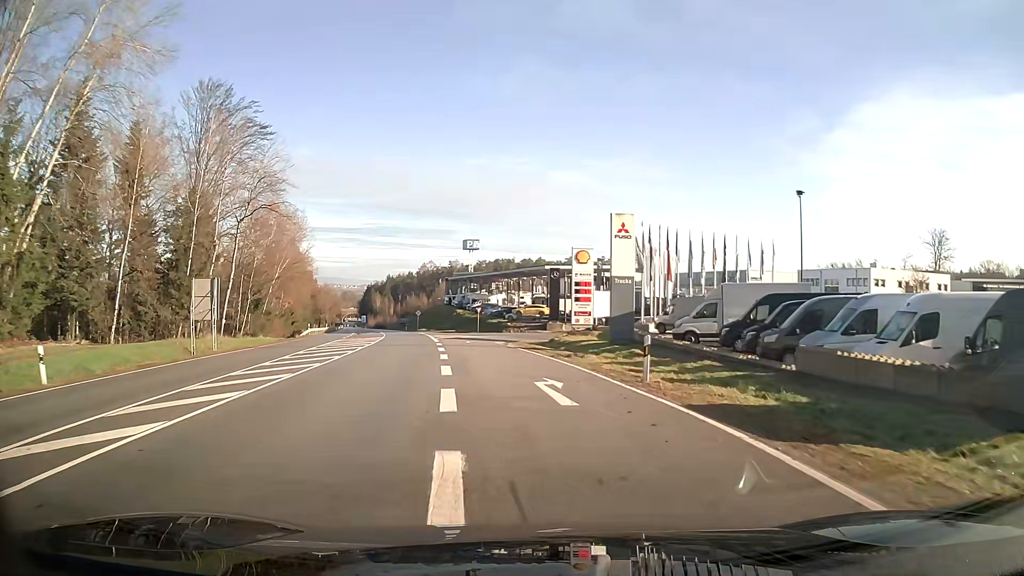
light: Day
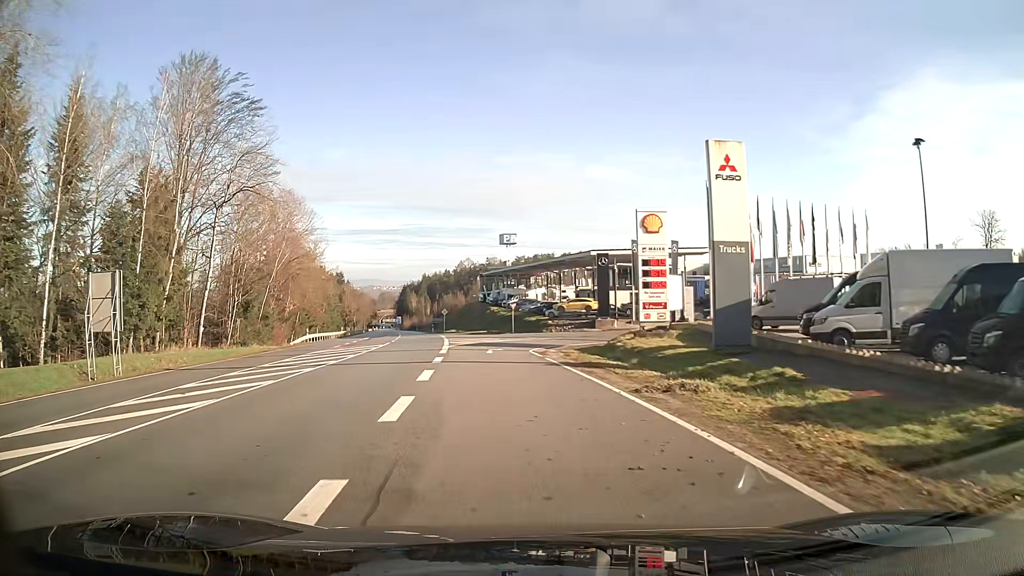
(-0.5, +12.8) m; -4°
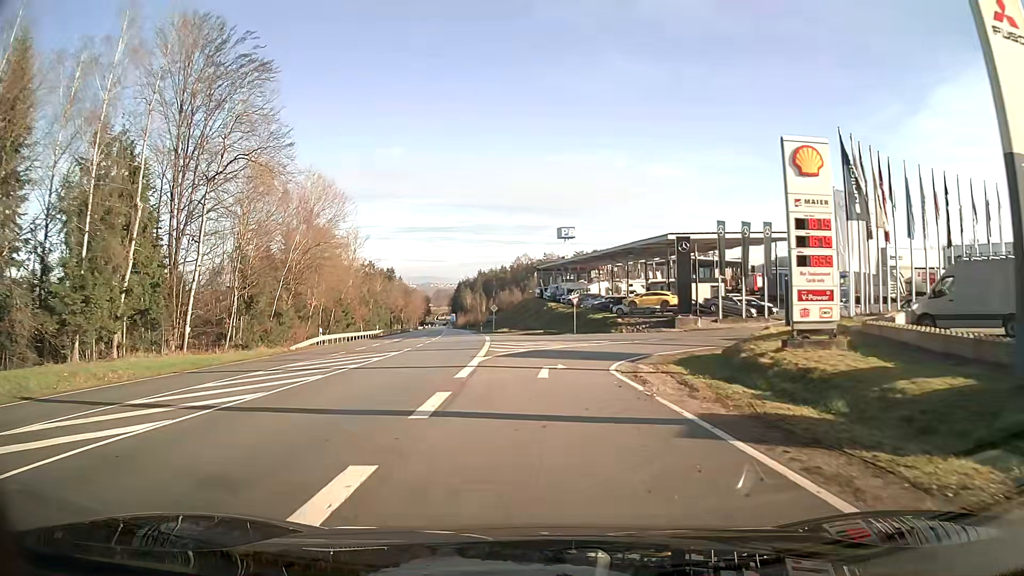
(-0.5, +11.6) m; -4°
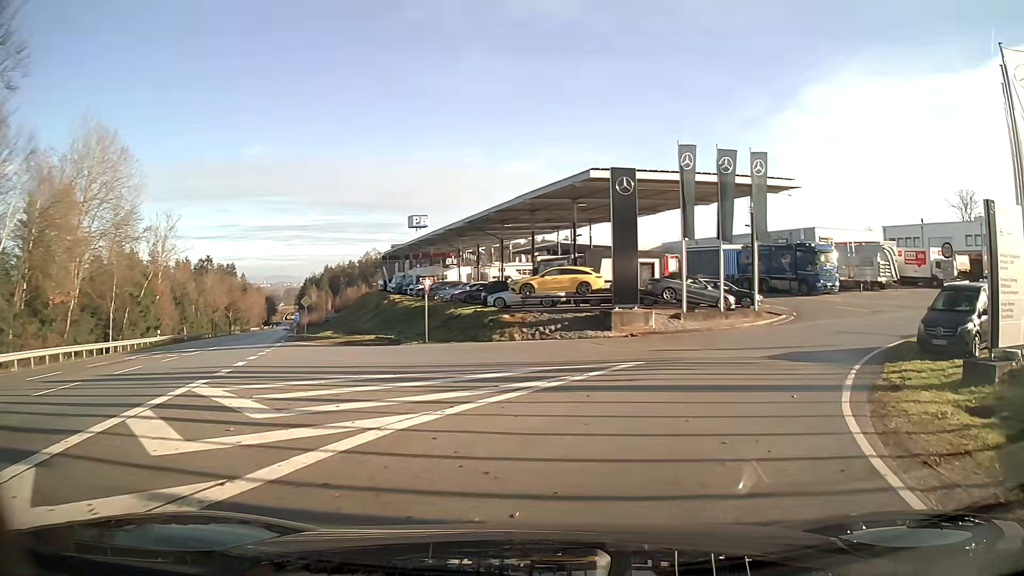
(+1.8, +23.7) m; +16°
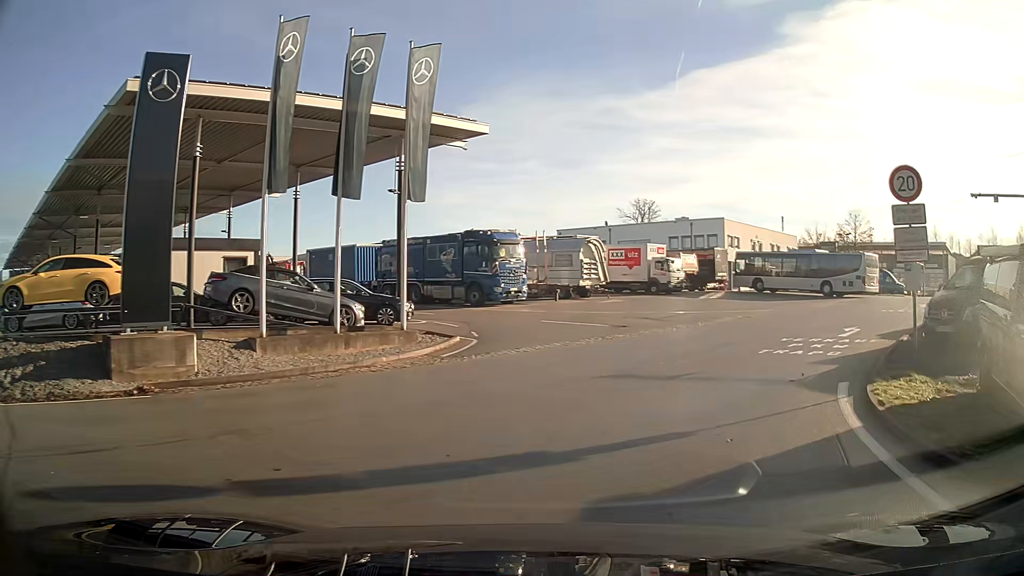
(+3.9, +15.0) m; +29°
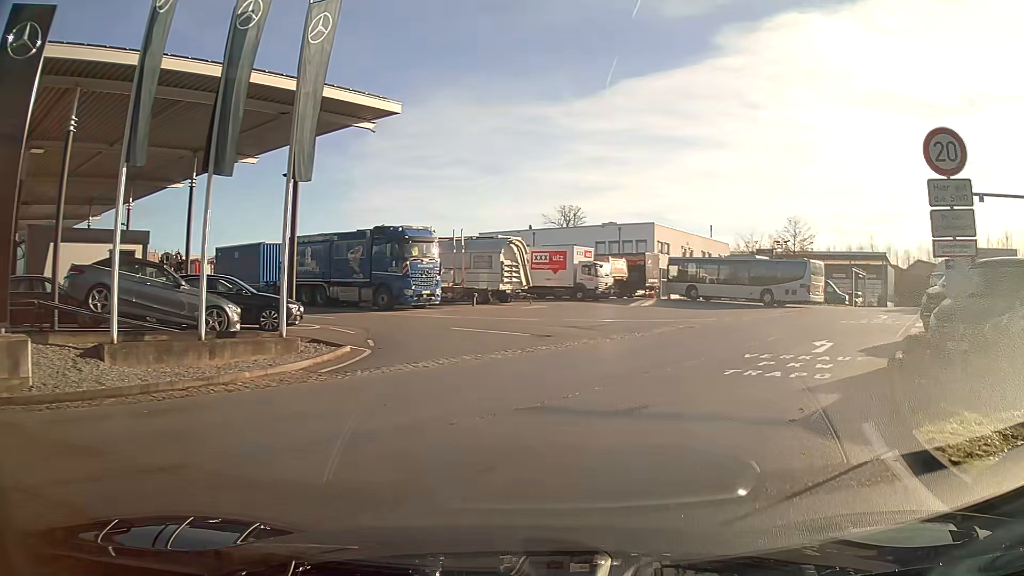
(+0.2, +3.1) m; +7°
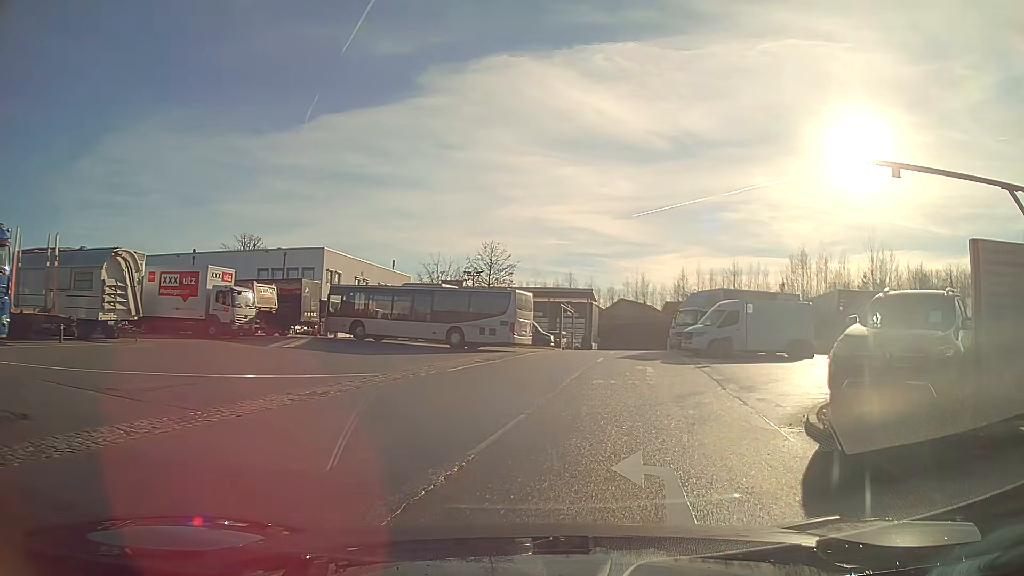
(+2.4, +10.3) m; +26°
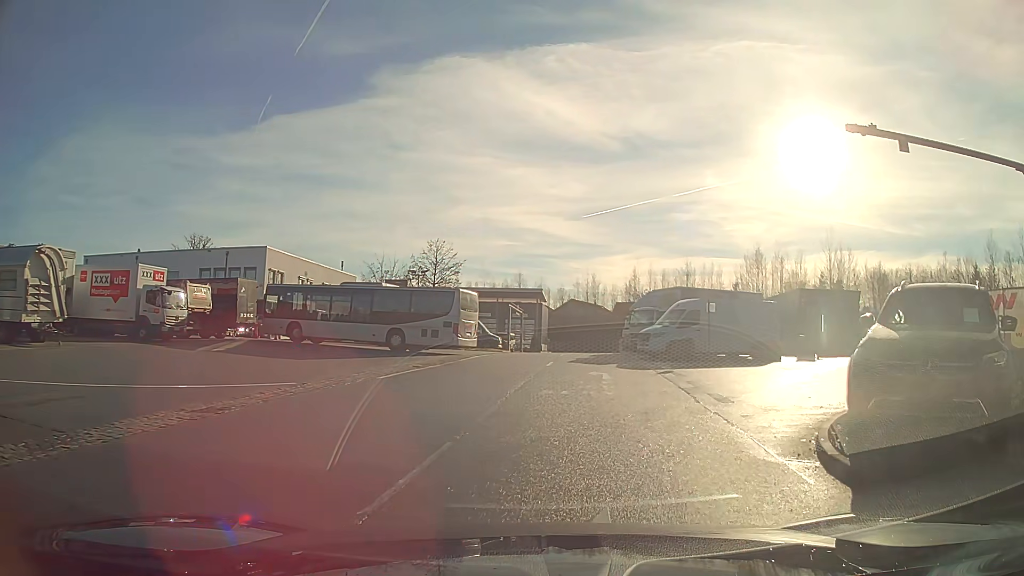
(+0.1, +2.2) m; +4°
(+1, +10) (0, +20) (-8, +19) (-5, +10) (-5, 0) (-6, -10) (-7, -20) (-4, -29) (+4, -34) (+14, -36) m
